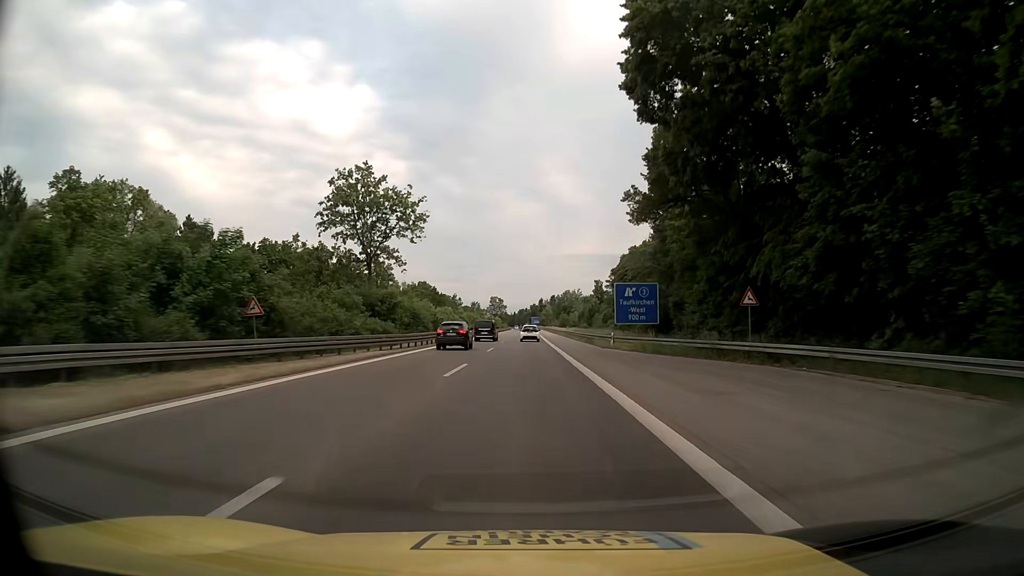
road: motorway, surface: asphalt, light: Day
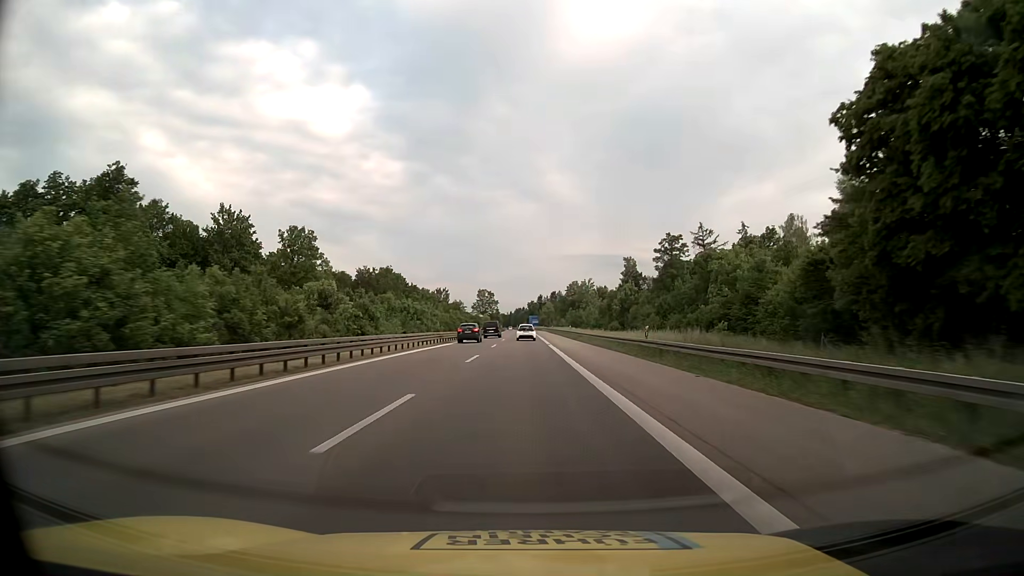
(+0.2, +65.1) m; 0°
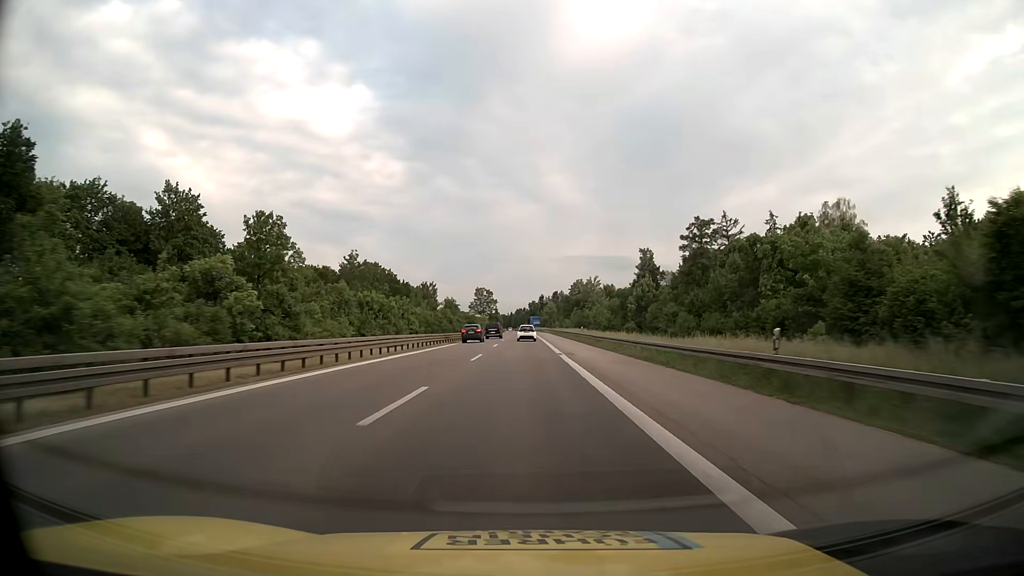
(0.0, +16.3) m; 0°
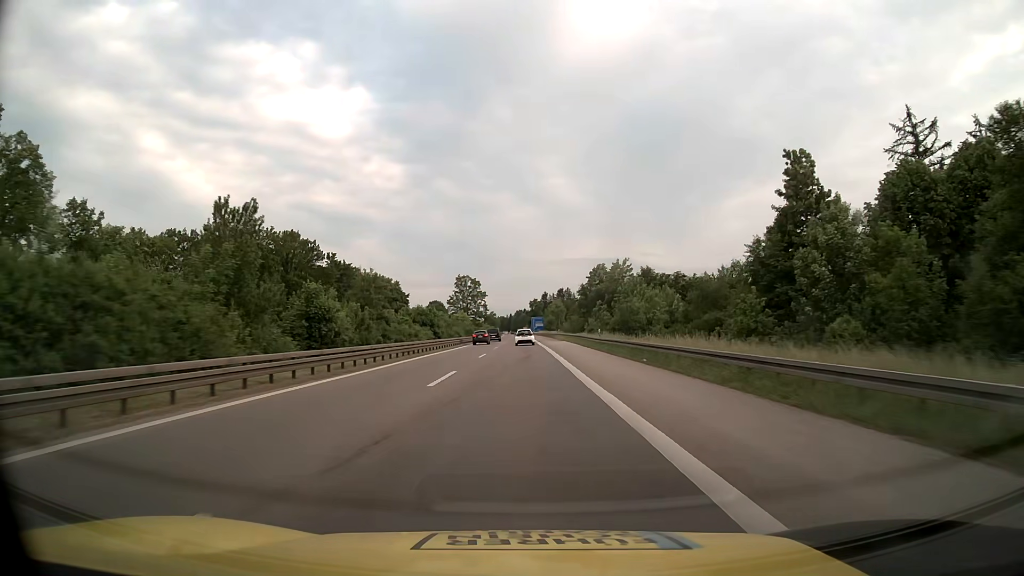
(-0.1, +65.0) m; 0°
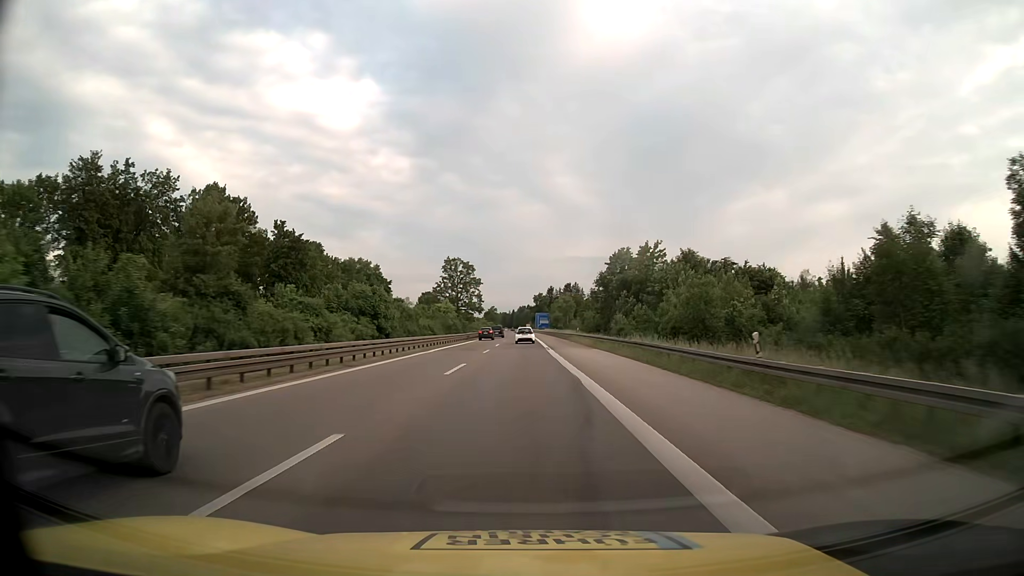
(-0.1, +32.3) m; 0°
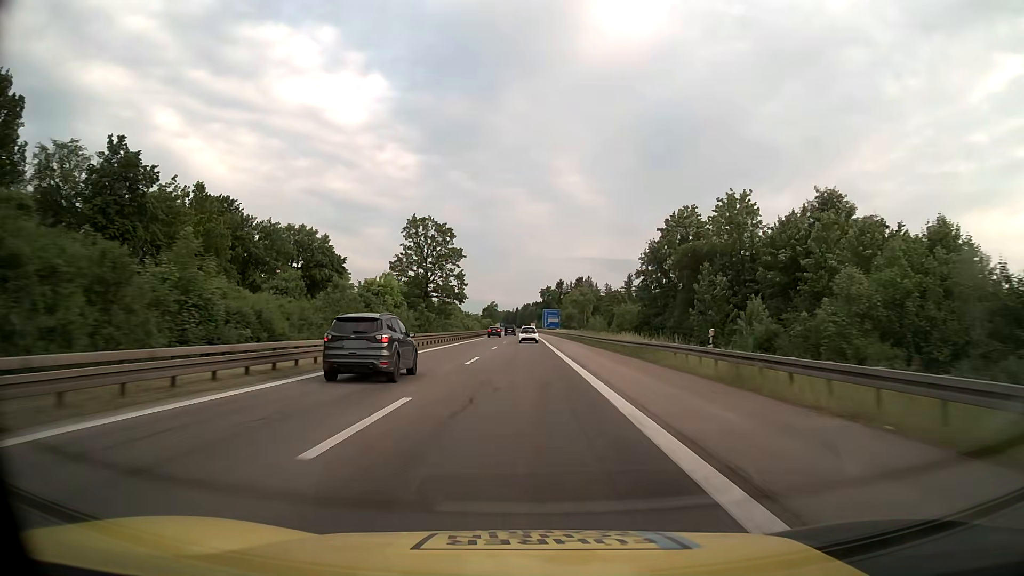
(-0.1, +48.4) m; 0°
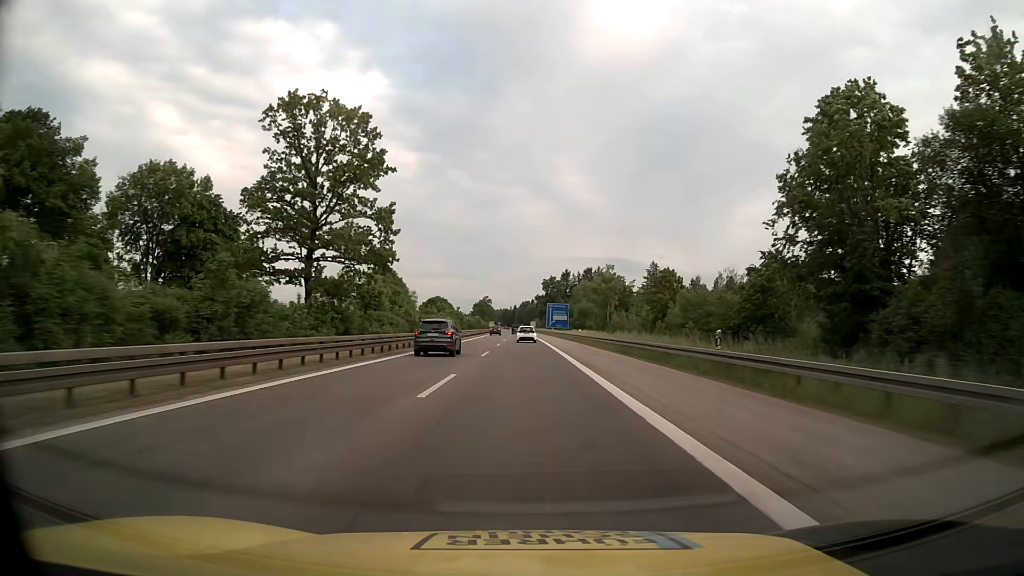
(-0.1, +48.3) m; 0°
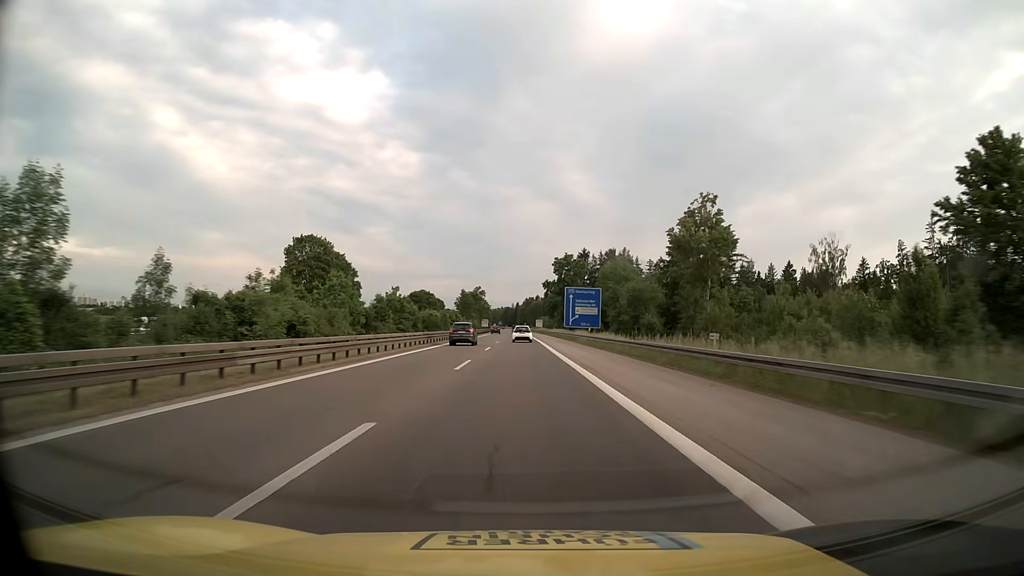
(0.0, +64.2) m; 0°
(0, +10) (0, +20) (0, +30) (0, +40) (0, +50) (0, +60) (-1, +70) (-1, +80) (-1, +90) (-1, +100) m
